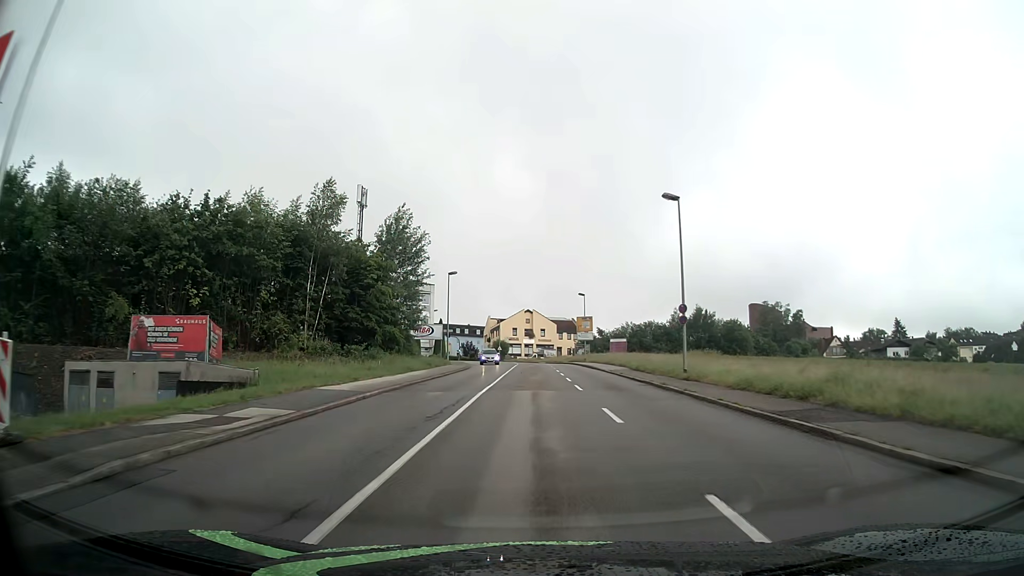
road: tertiary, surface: asphalt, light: Day
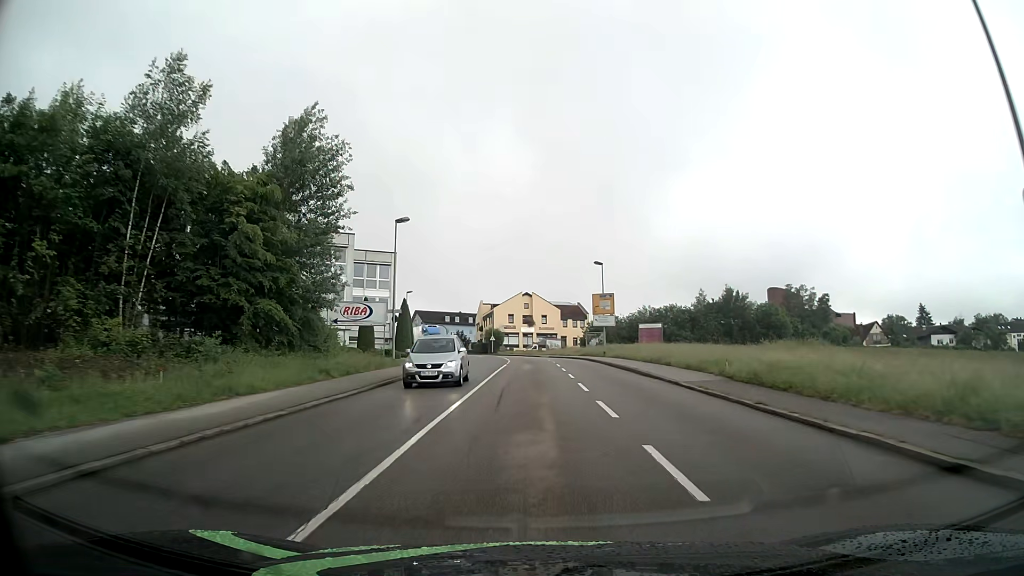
(-0.1, +22.4) m; 0°
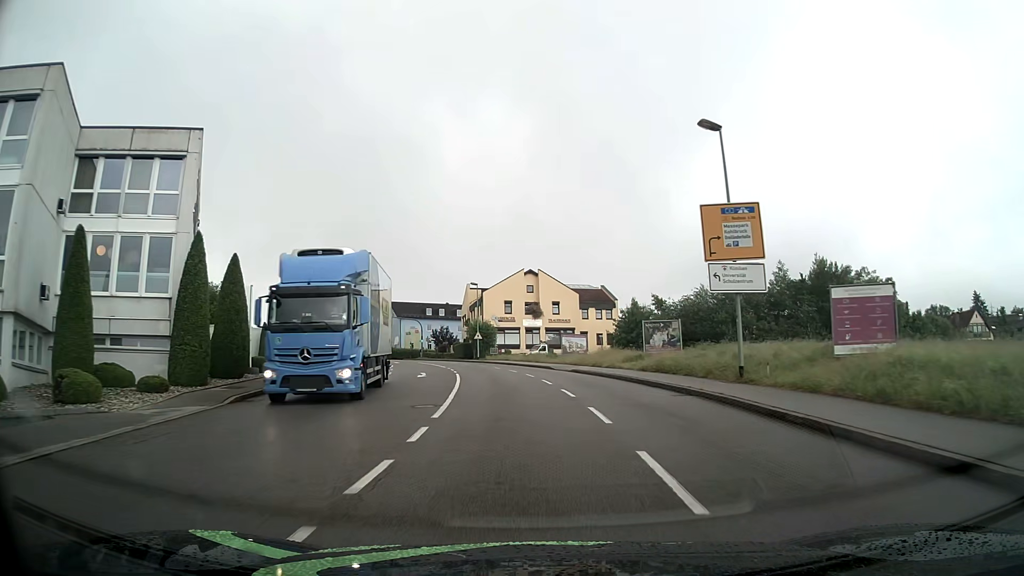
(+0.1, +37.8) m; 0°
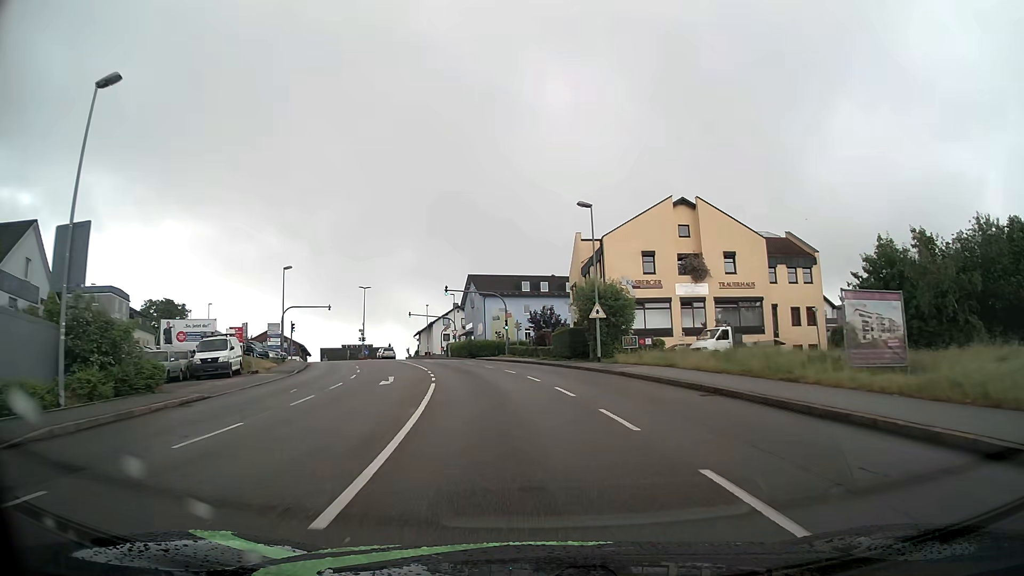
(-3.1, +37.4) m; -10°
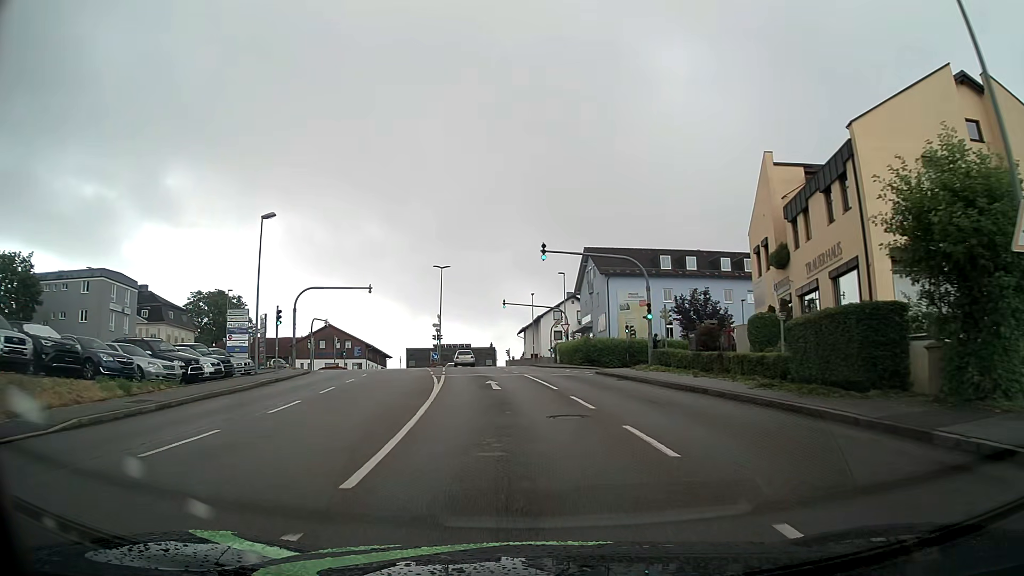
(-2.1, +25.7) m; -10°
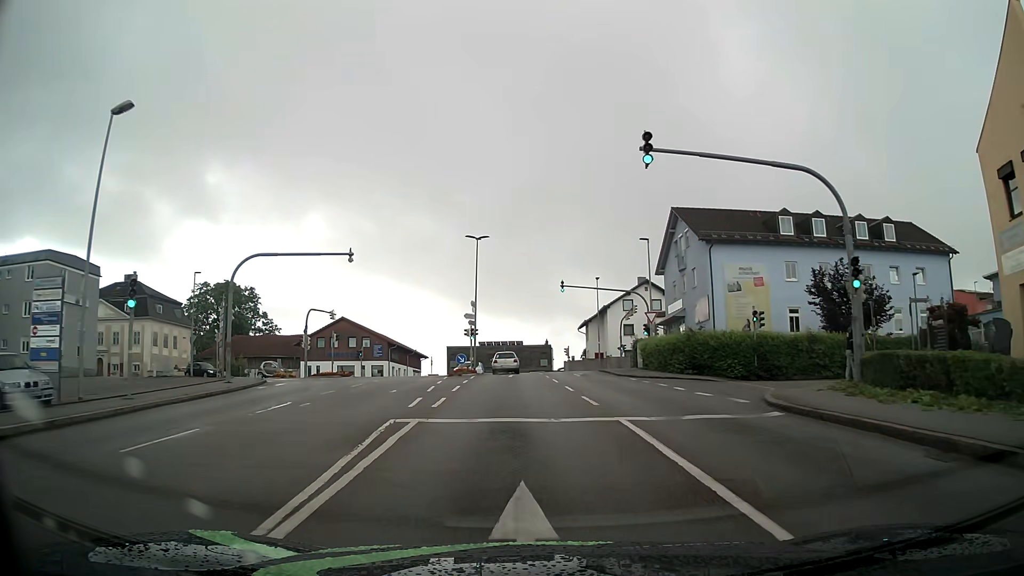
(-0.9, +18.2) m; -5°
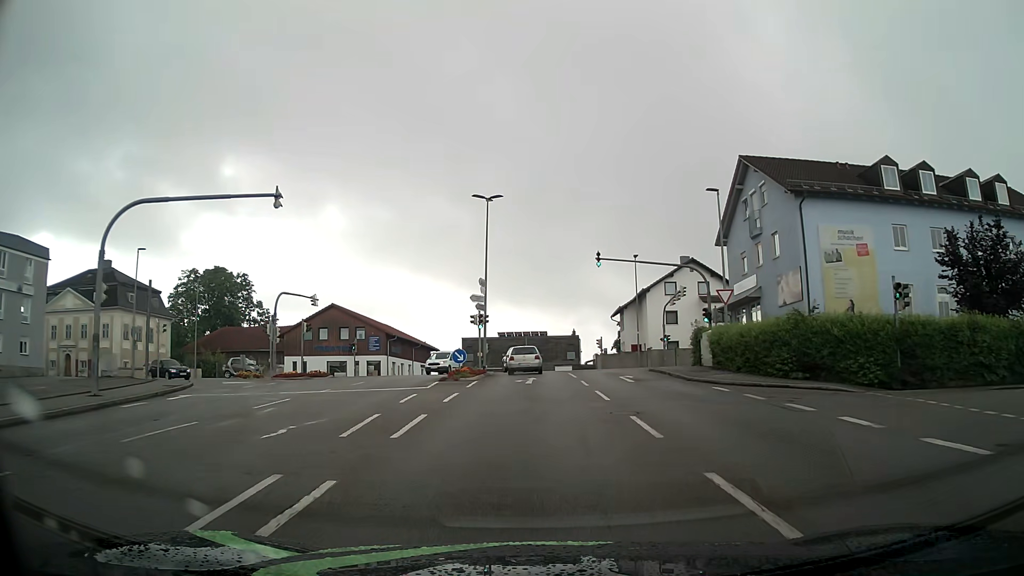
(-0.1, +11.6) m; -2°
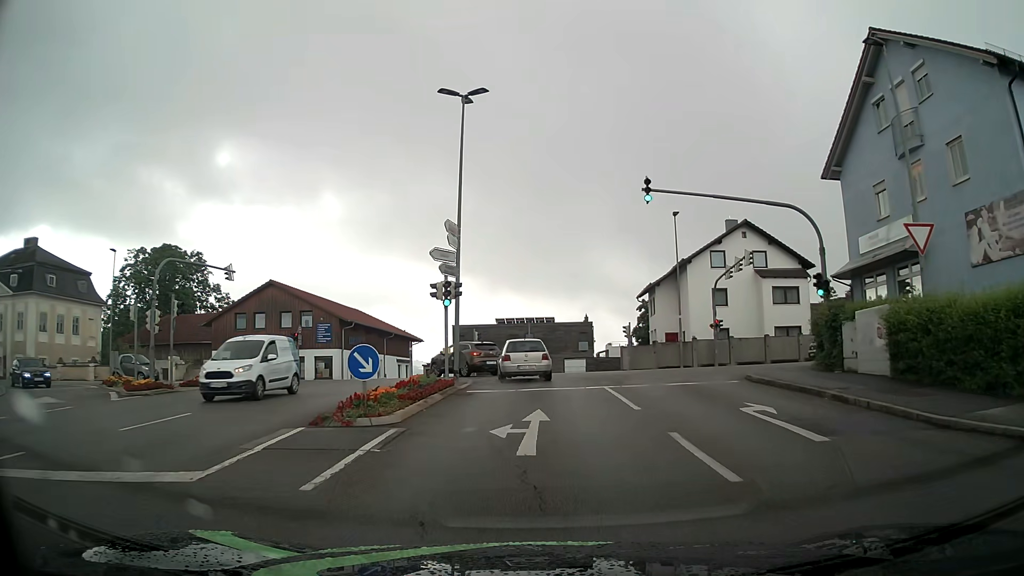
(0.0, +15.5) m; 0°
